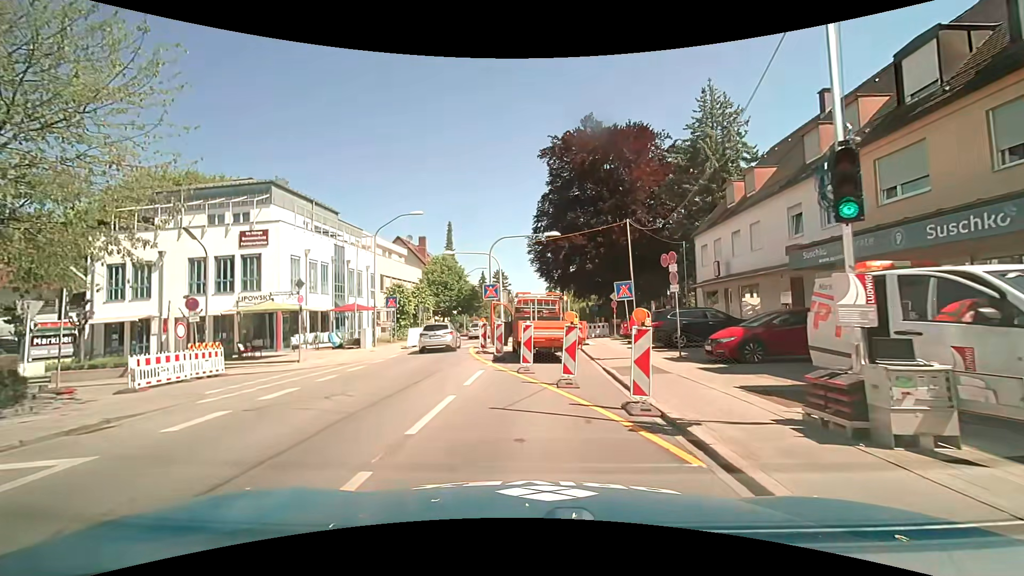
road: secondary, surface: asphalt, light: Day
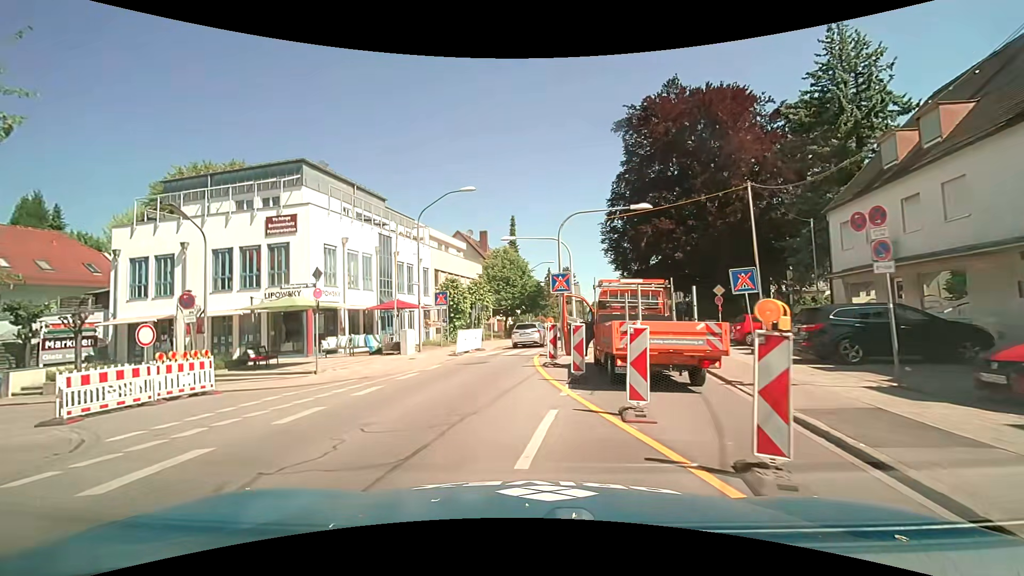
(-0.3, +6.0) m; -6°
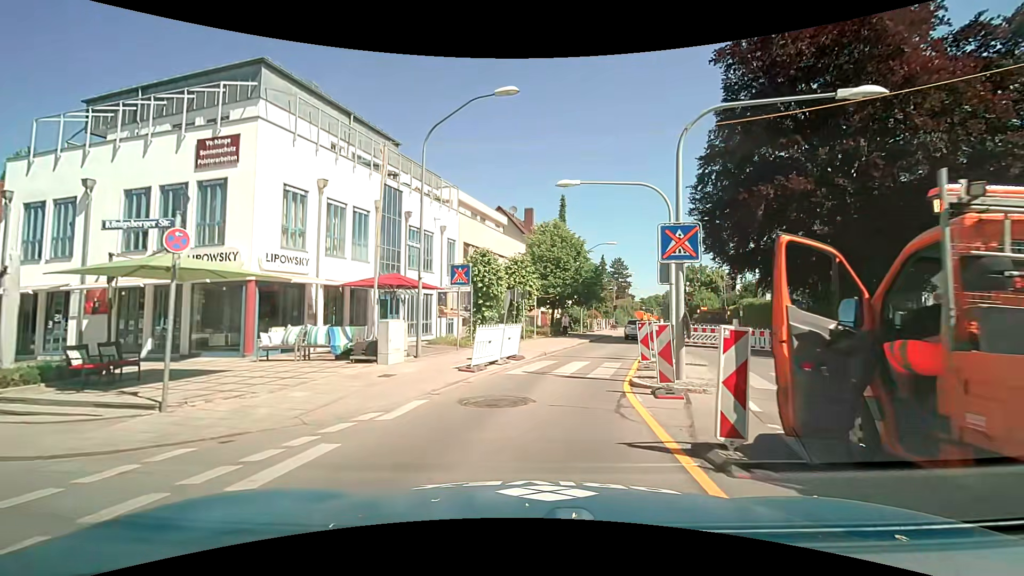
(-0.9, +9.9) m; -7°
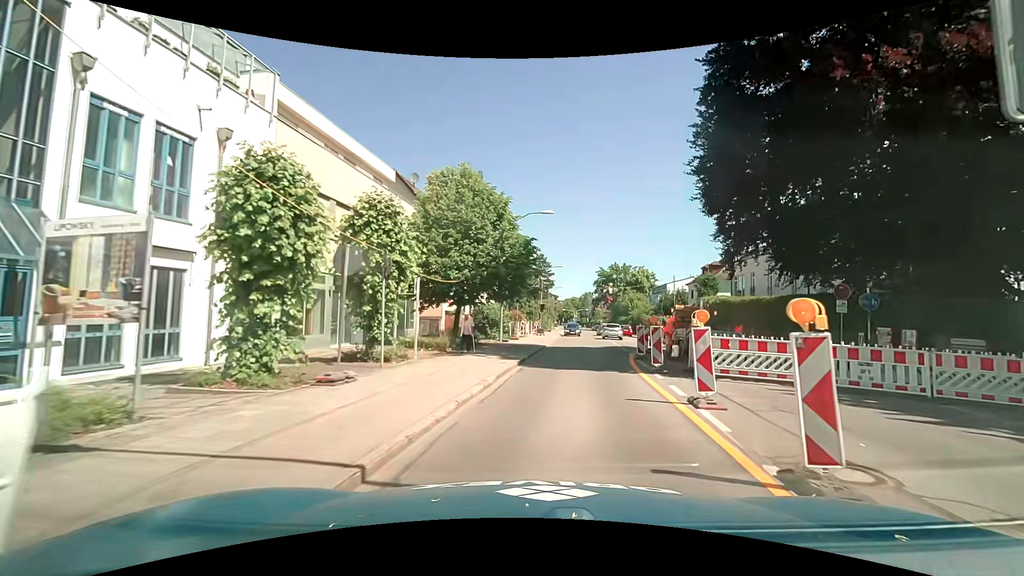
(+1.2, +14.3) m; +10°
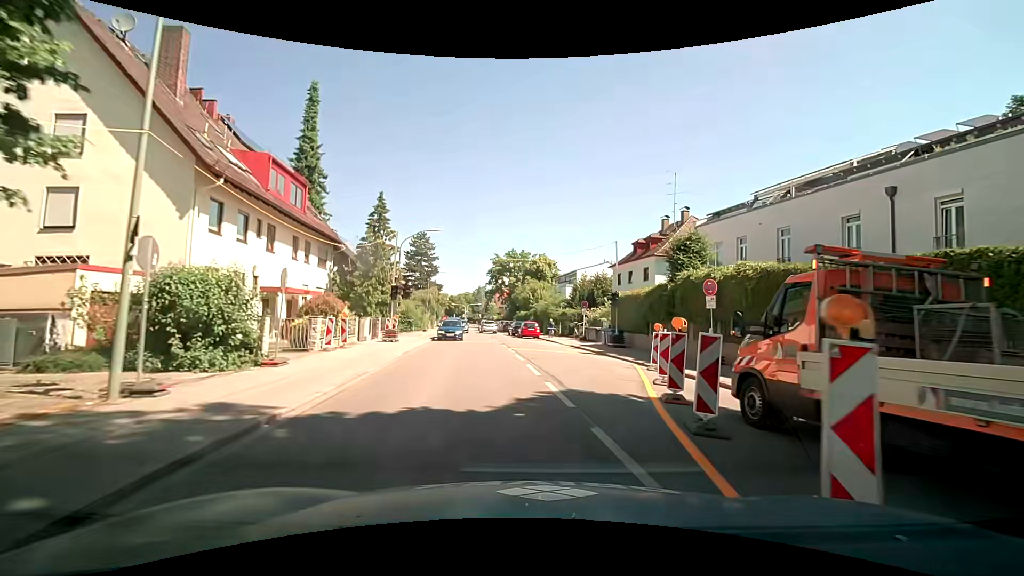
(+2.5, +21.6) m; +11°
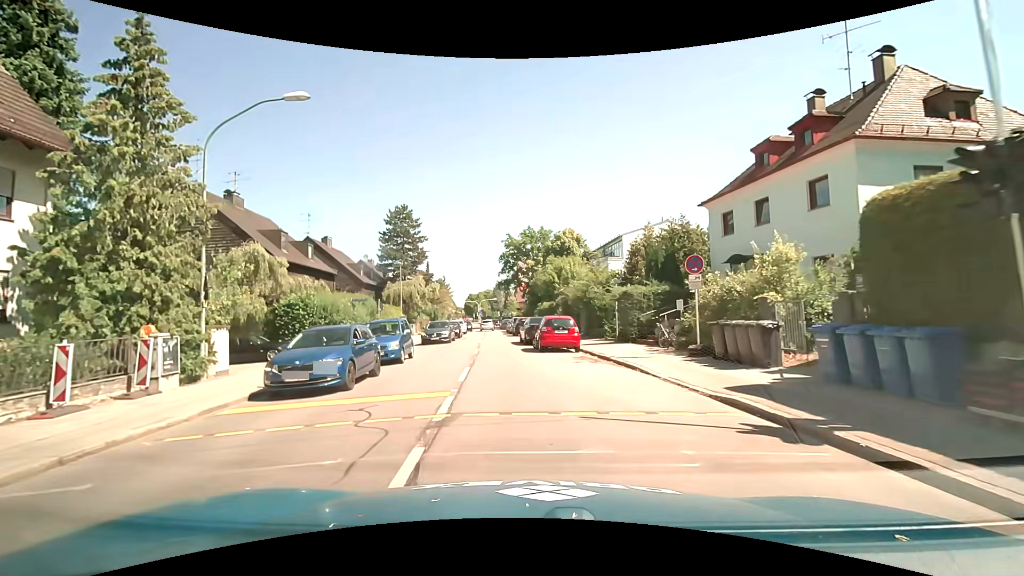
(+0.6, +23.7) m; -2°
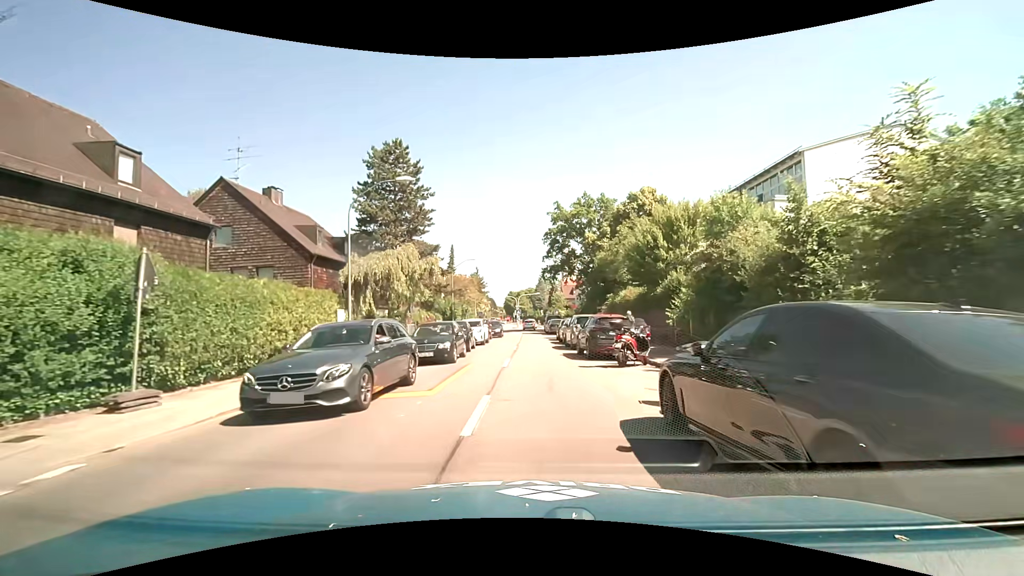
(-1.6, +23.9) m; -4°
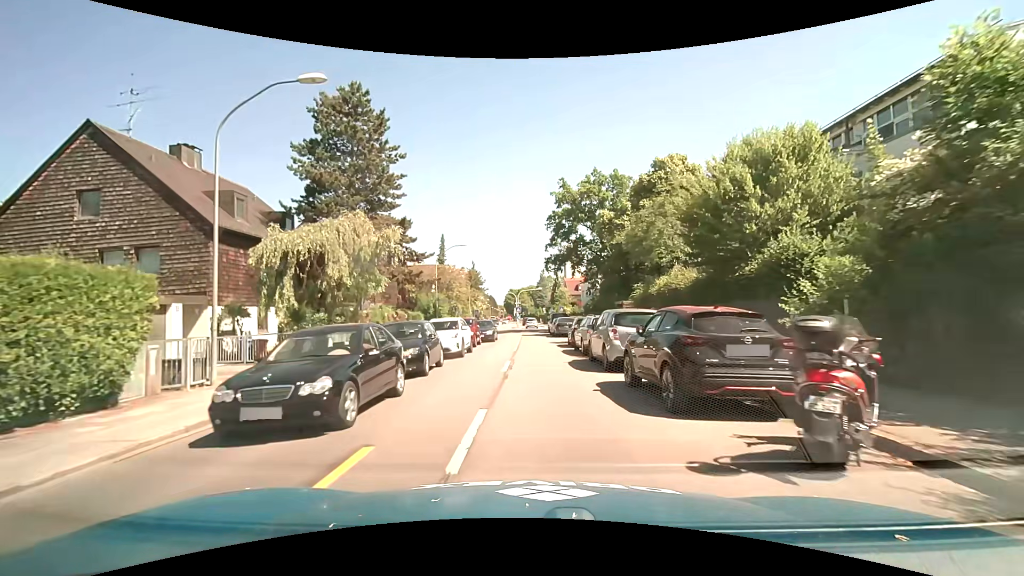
(-0.1, +9.9) m; 0°
(0, +10) (0, +20) (0, +30) (0, +40) (0, +50) (0, +60) (+1, +70) (+1, +80) (0, +90) (-1, +100) m
